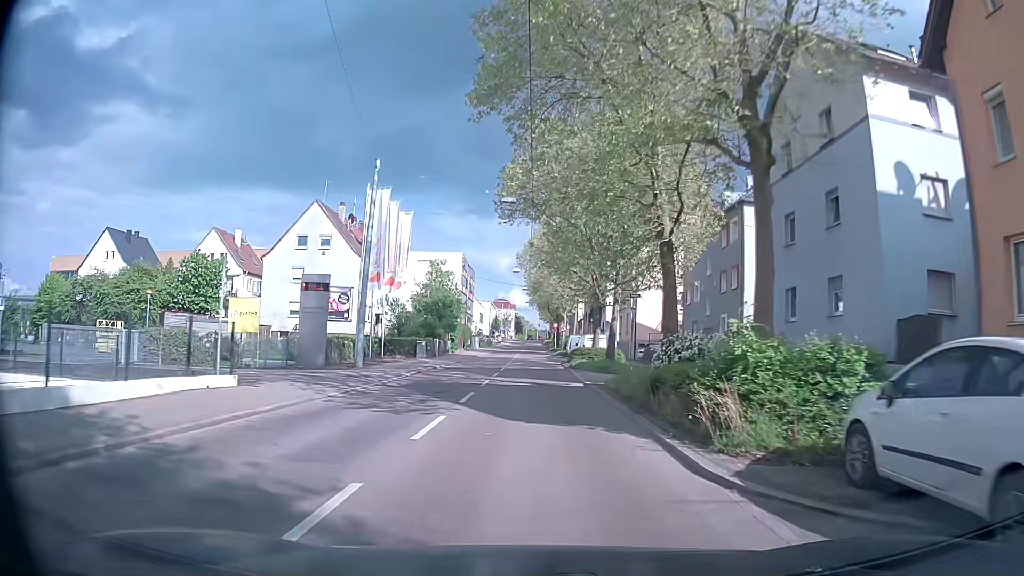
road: secondary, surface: asphalt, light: Day
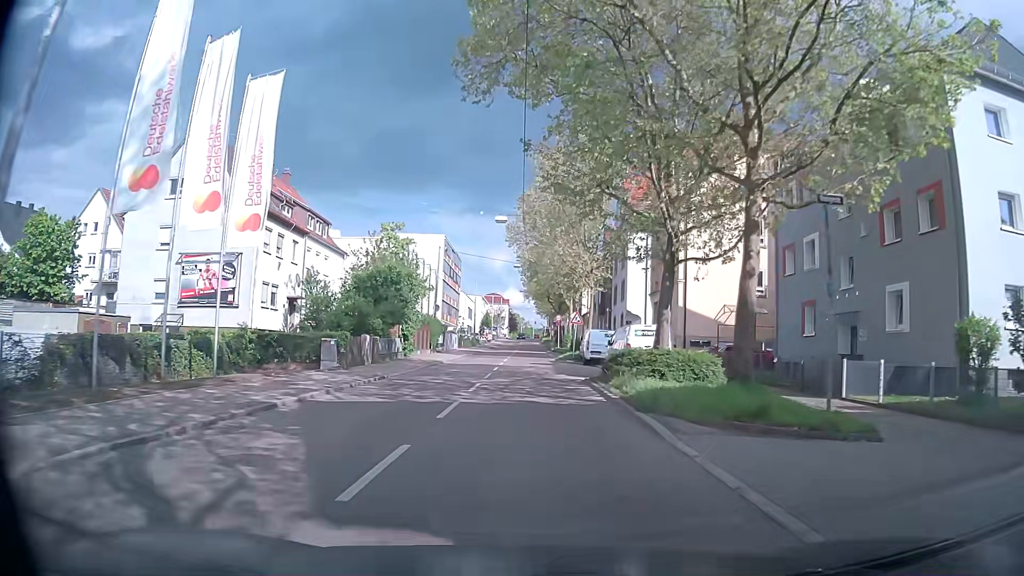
(0.0, +21.5) m; 0°
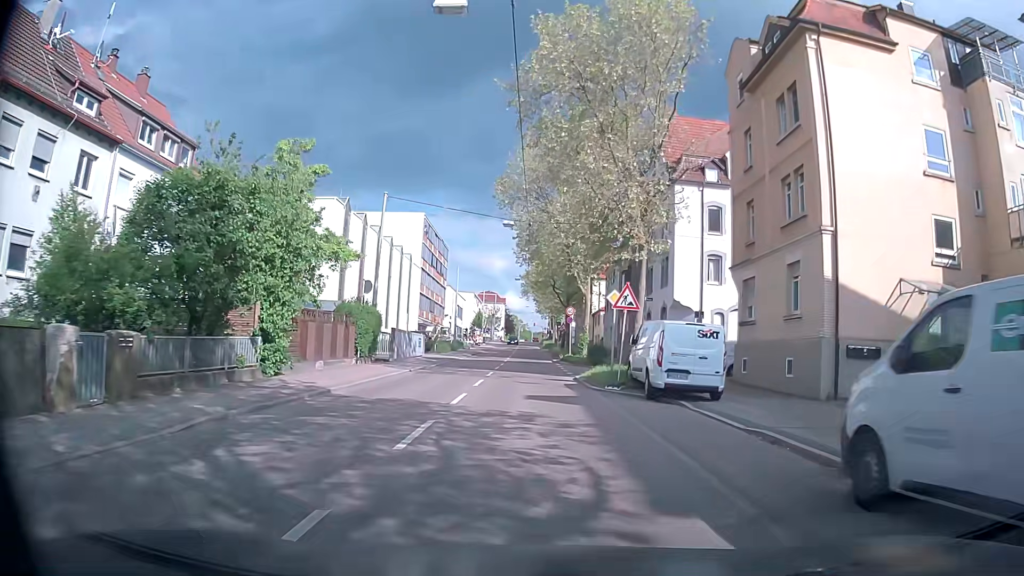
(+0.2, +21.2) m; 0°
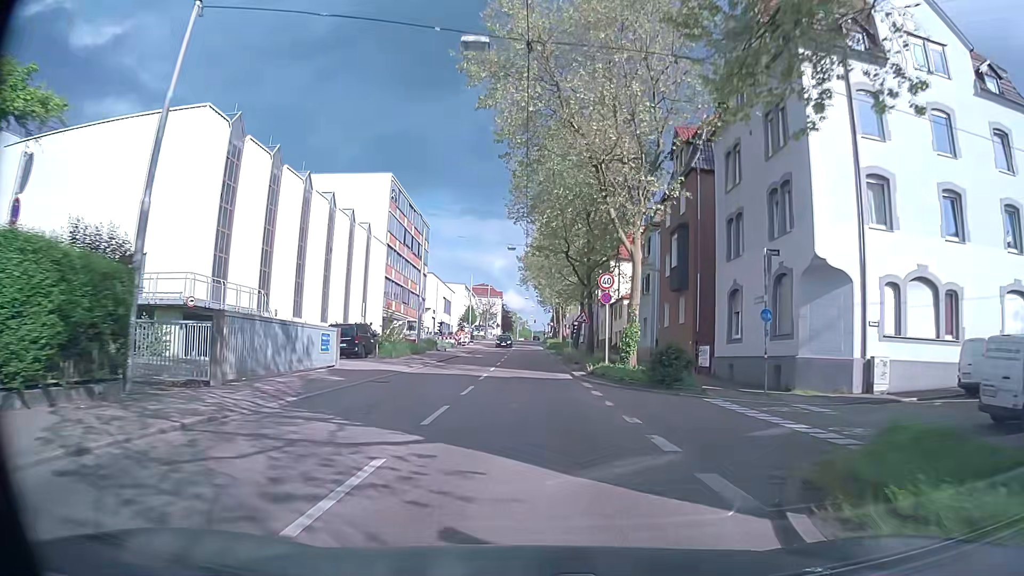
(+0.2, +21.8) m; +1°
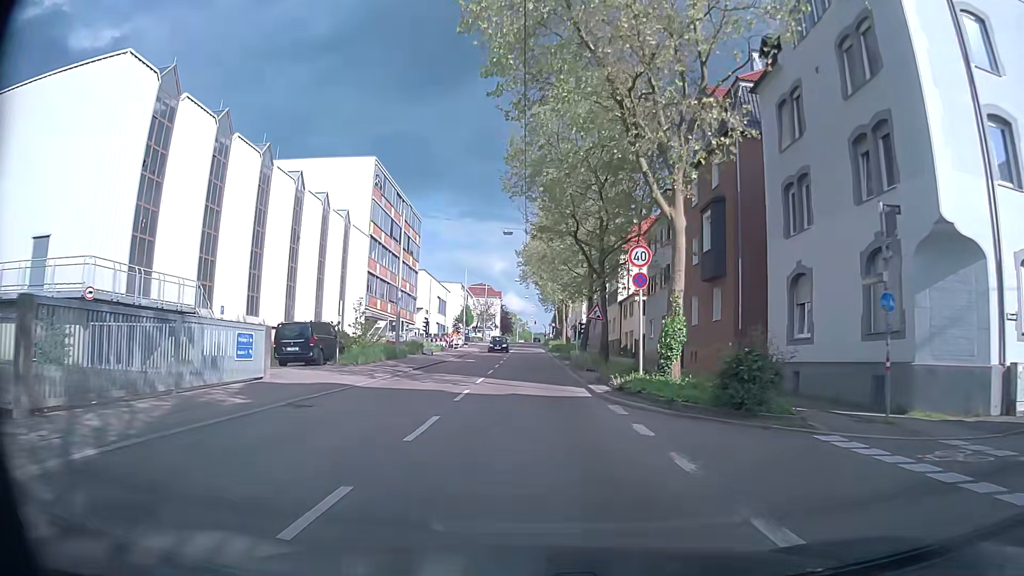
(-0.1, +7.4) m; 0°
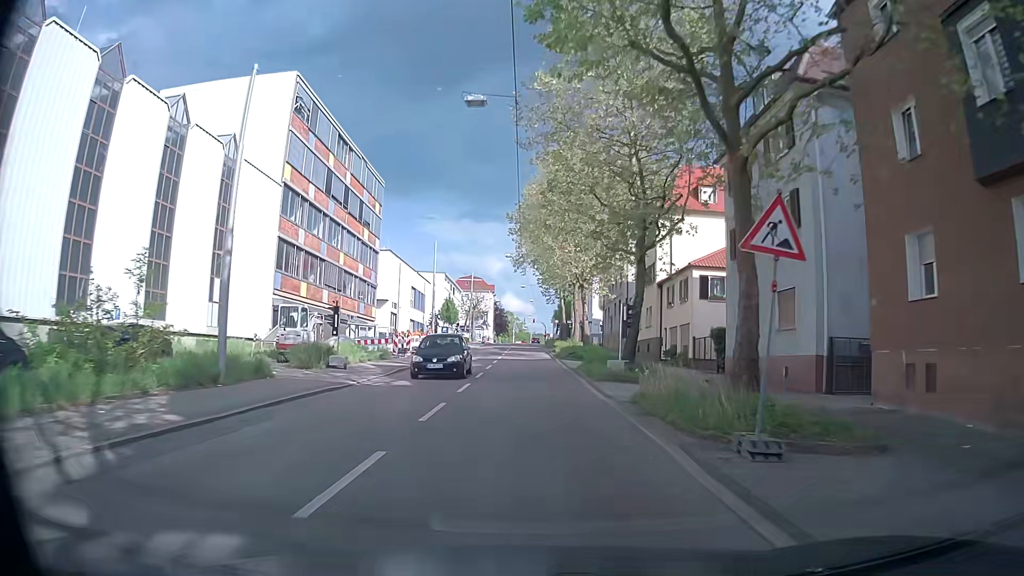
(-0.2, +21.9) m; 0°
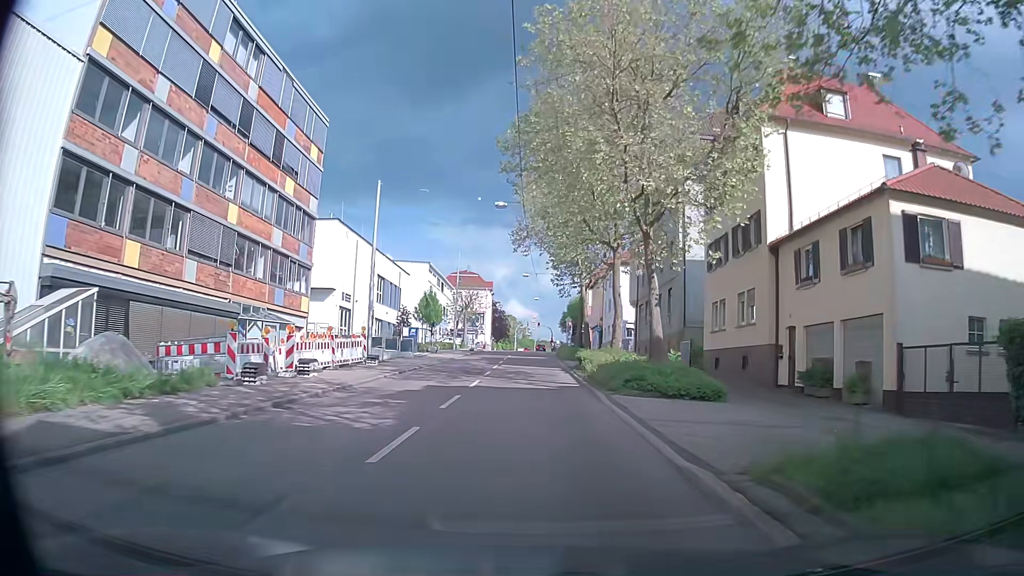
(-0.2, +21.5) m; +1°
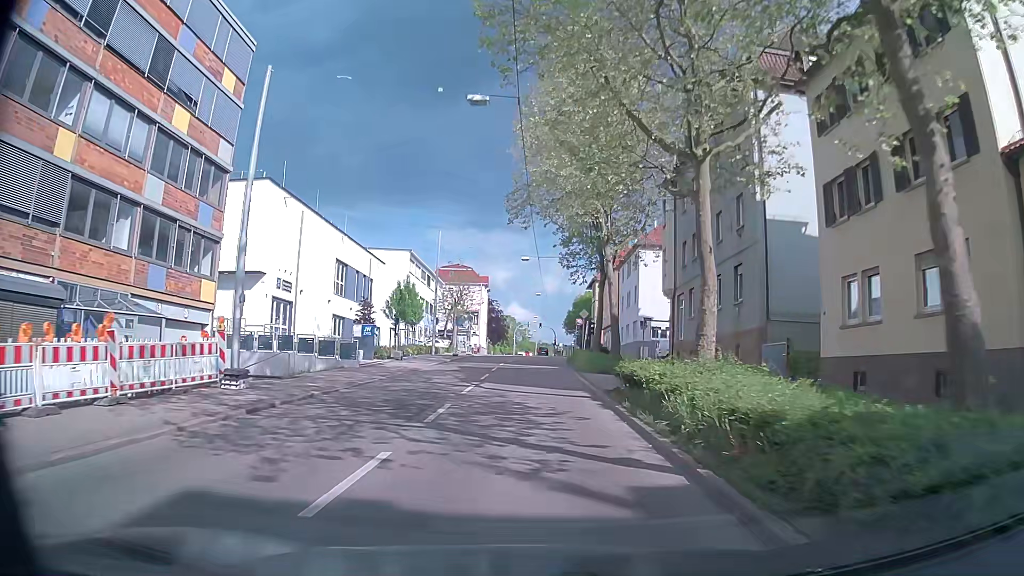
(-0.3, +14.3) m; -1°
(0, +10) (0, +20) (0, +30) (0, +40) (+1, +50) (+1, +60) (+1, +70) (+2, +80) (+2, +90) (+2, +100) m
